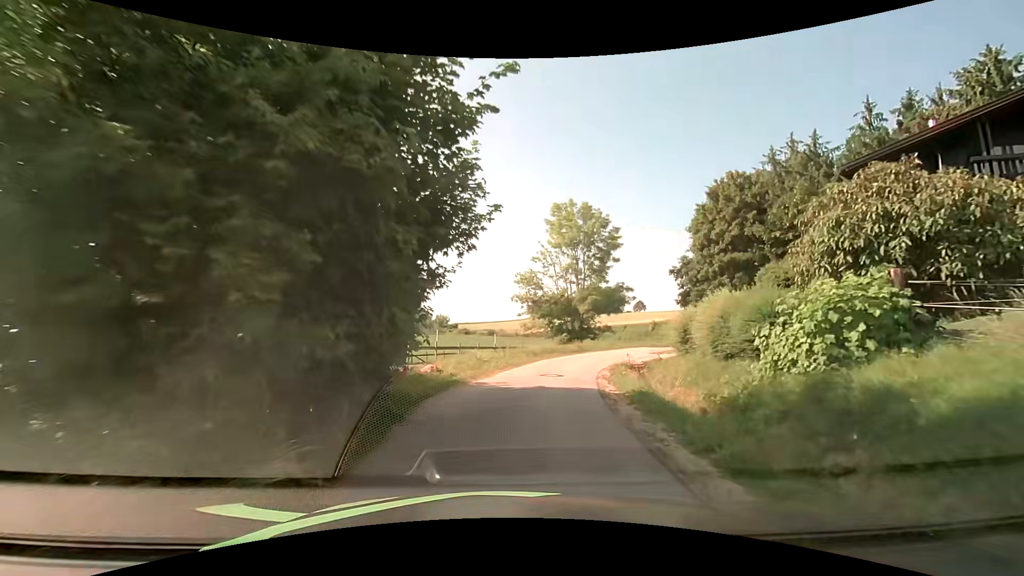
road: unclassified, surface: asphalt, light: Day
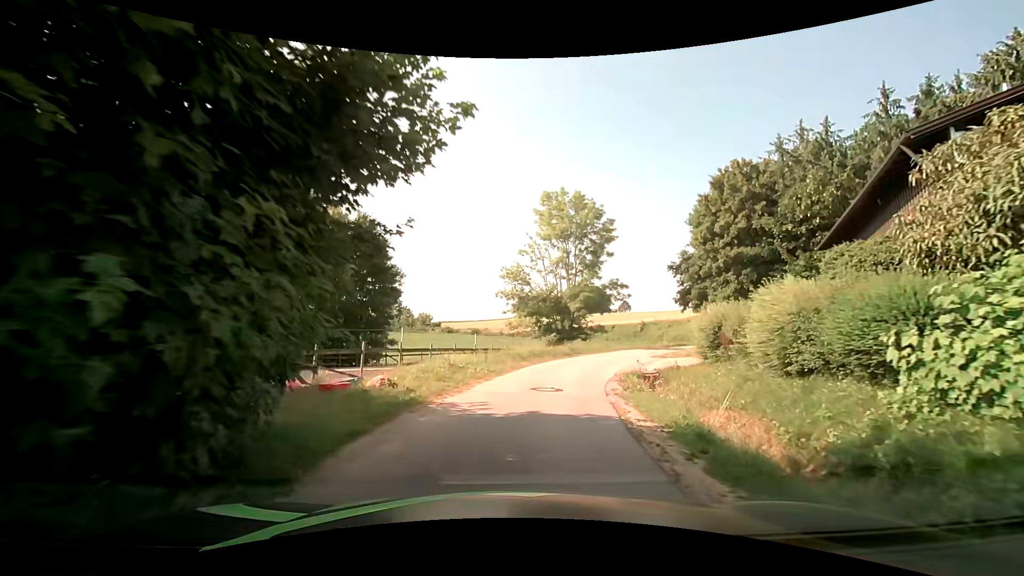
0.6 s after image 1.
(+0.1, +4.0) m; +2°
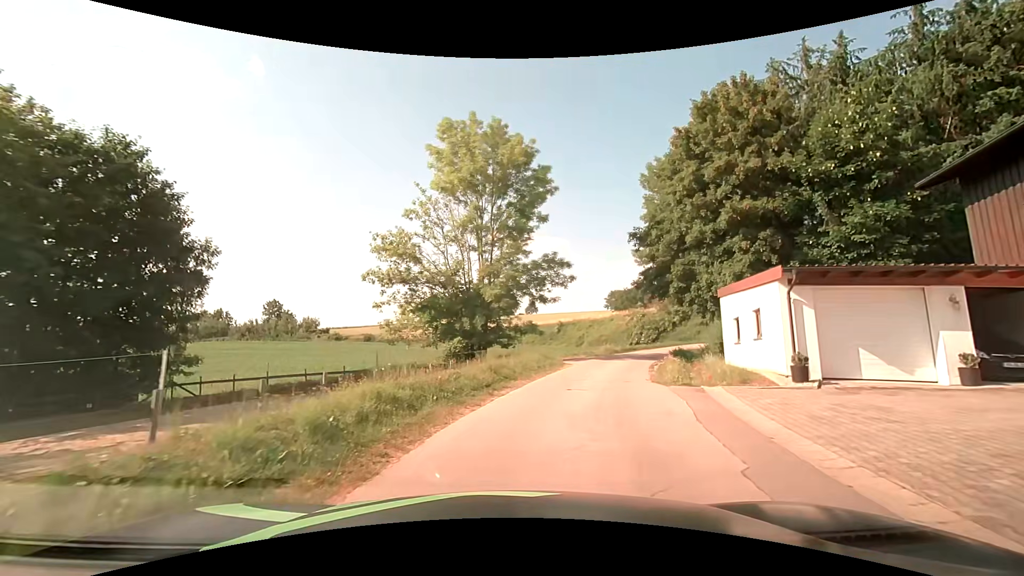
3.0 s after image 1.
(+1.2, +15.7) m; +10°
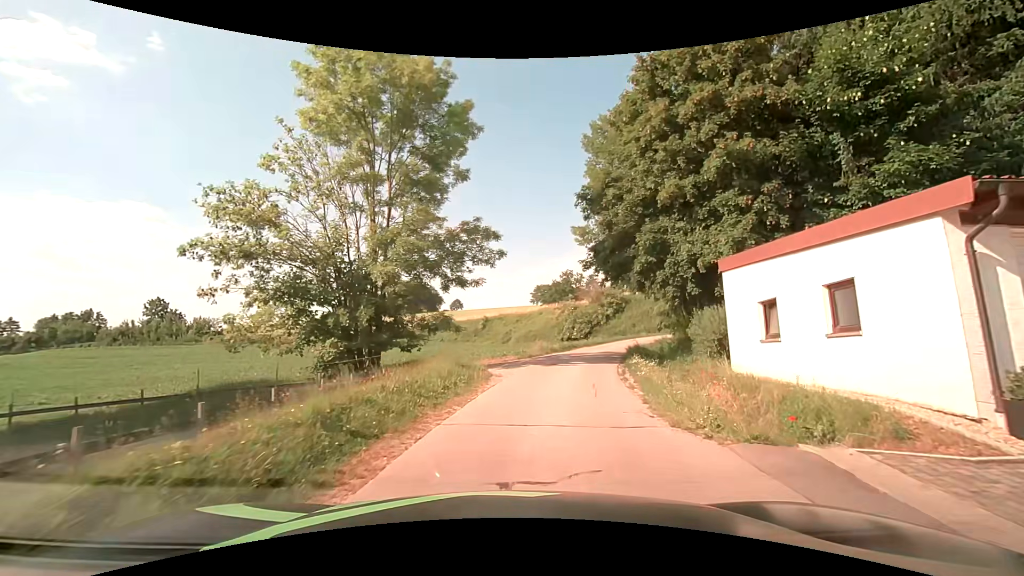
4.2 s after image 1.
(+0.7, +7.7) m; +10°
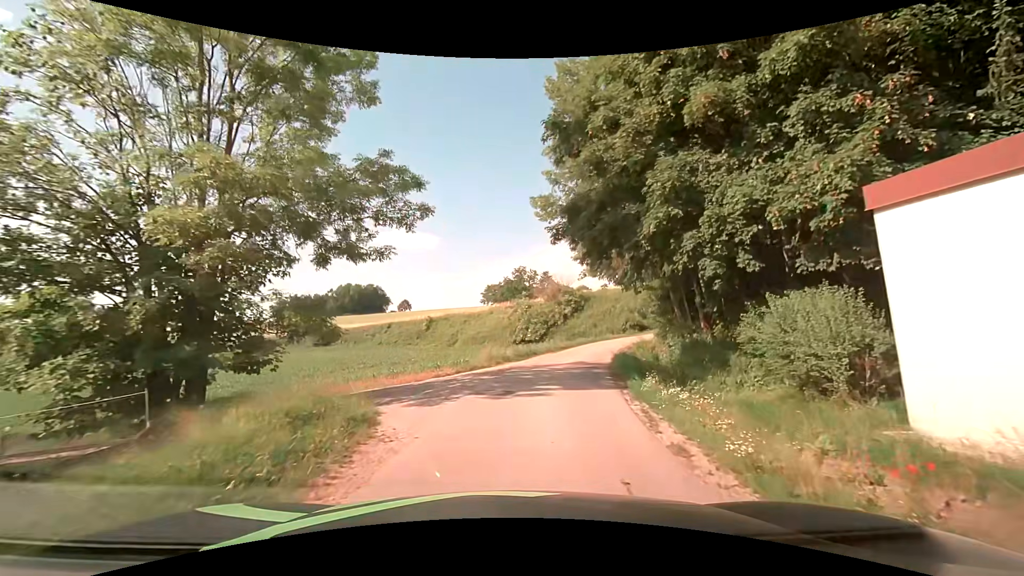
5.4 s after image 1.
(+0.4, +7.9) m; +6°
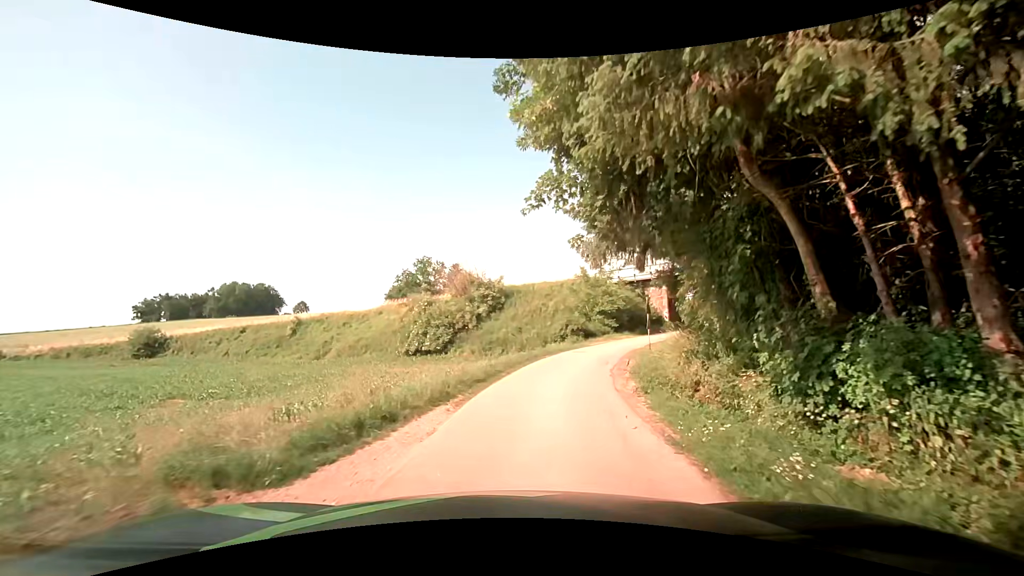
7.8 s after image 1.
(+1.2, +16.6) m; +10°
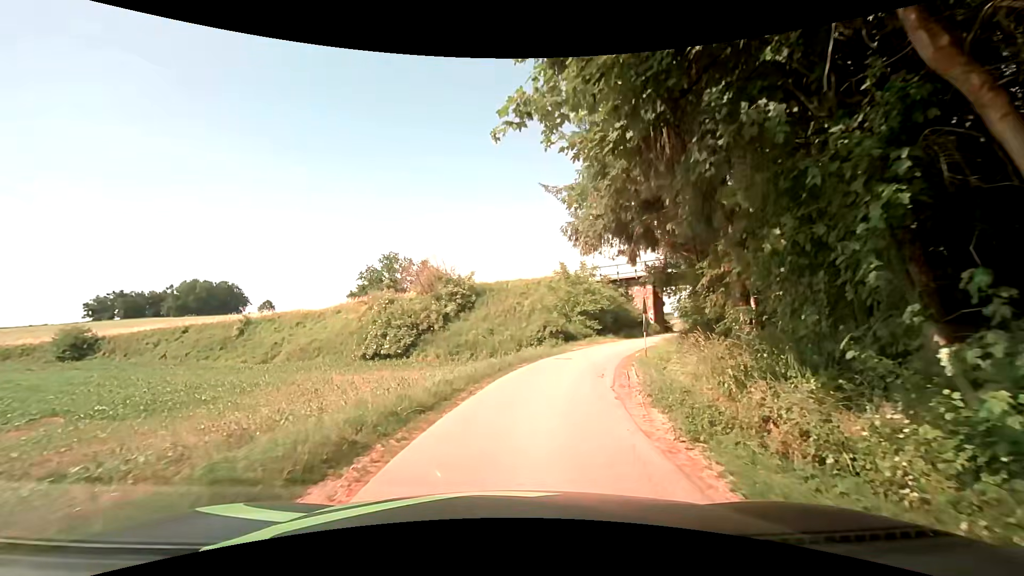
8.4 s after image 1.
(+0.1, +4.3) m; +3°
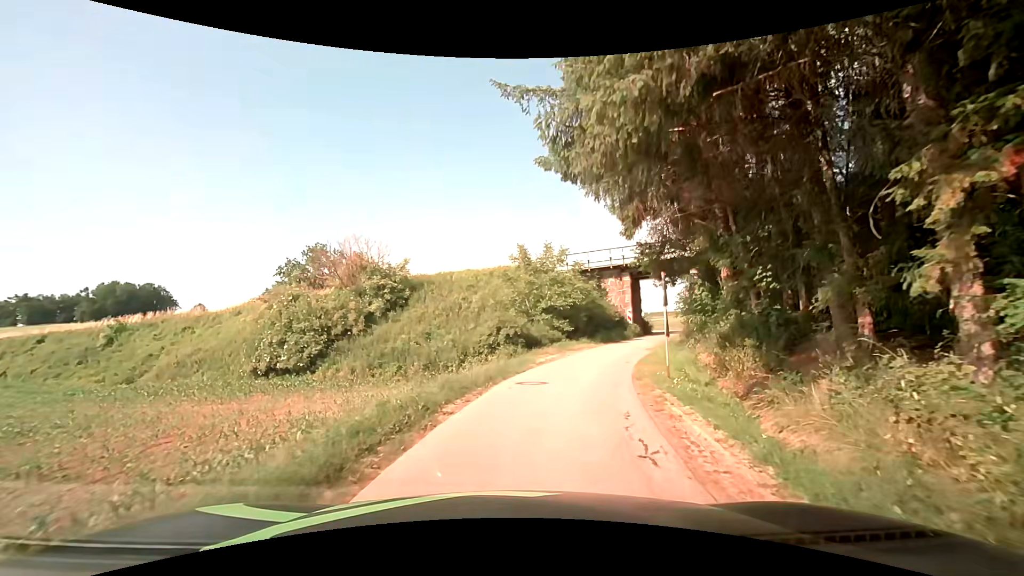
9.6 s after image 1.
(+0.4, +8.6) m; +7°
